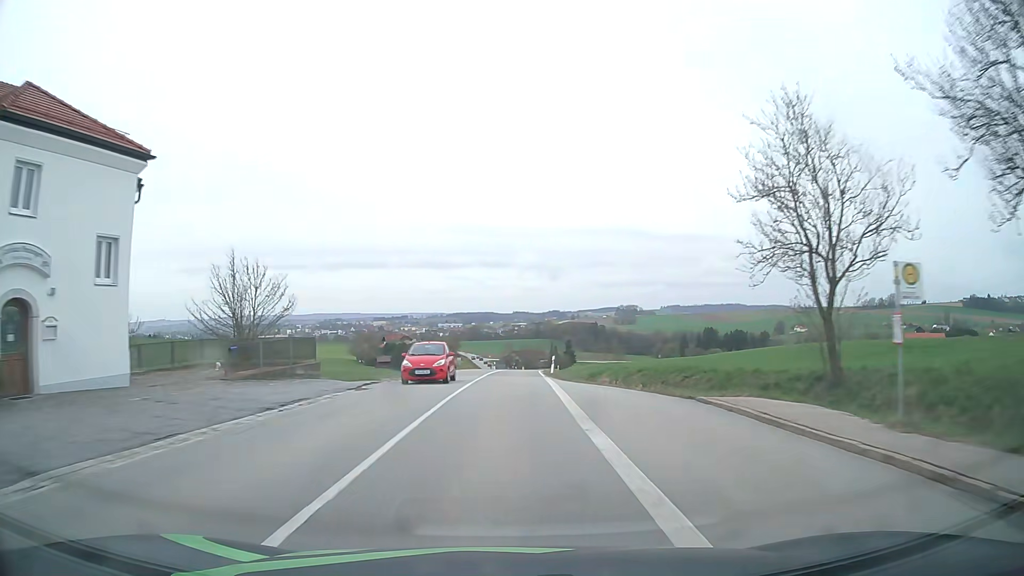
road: secondary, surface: asphalt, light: Day
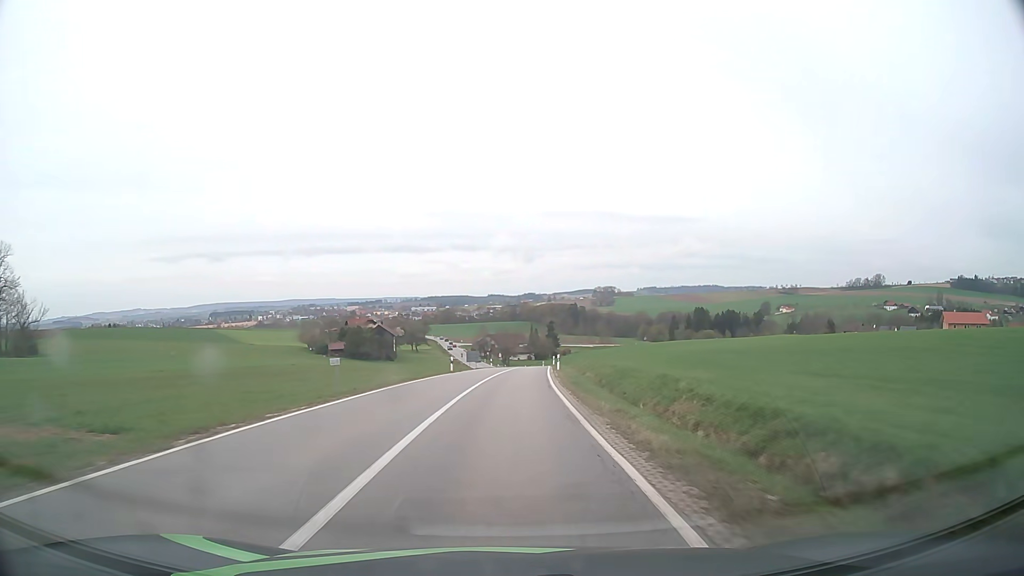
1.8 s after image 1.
(+0.4, +36.8) m; +2°
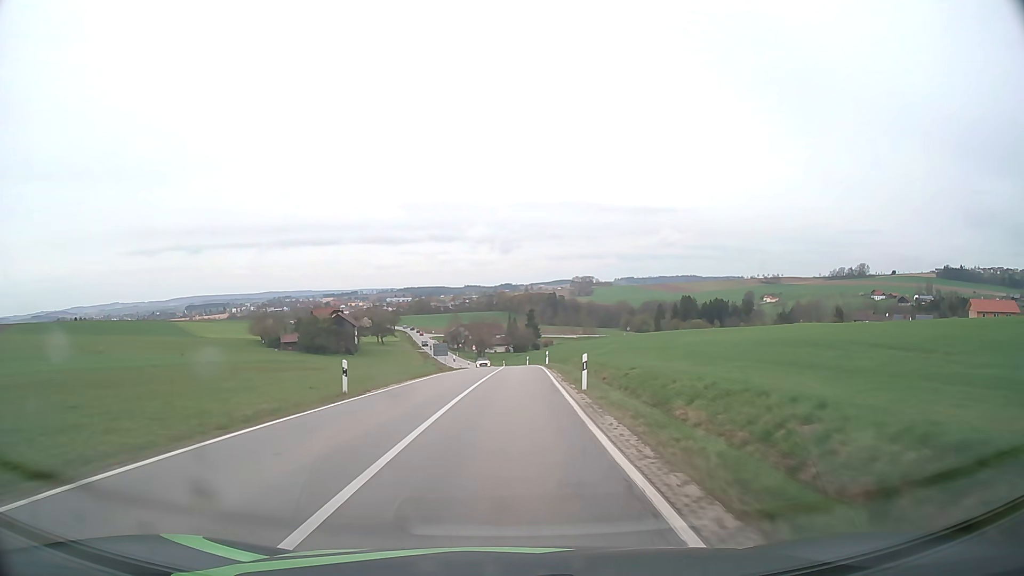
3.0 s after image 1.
(+0.4, +24.9) m; +2°
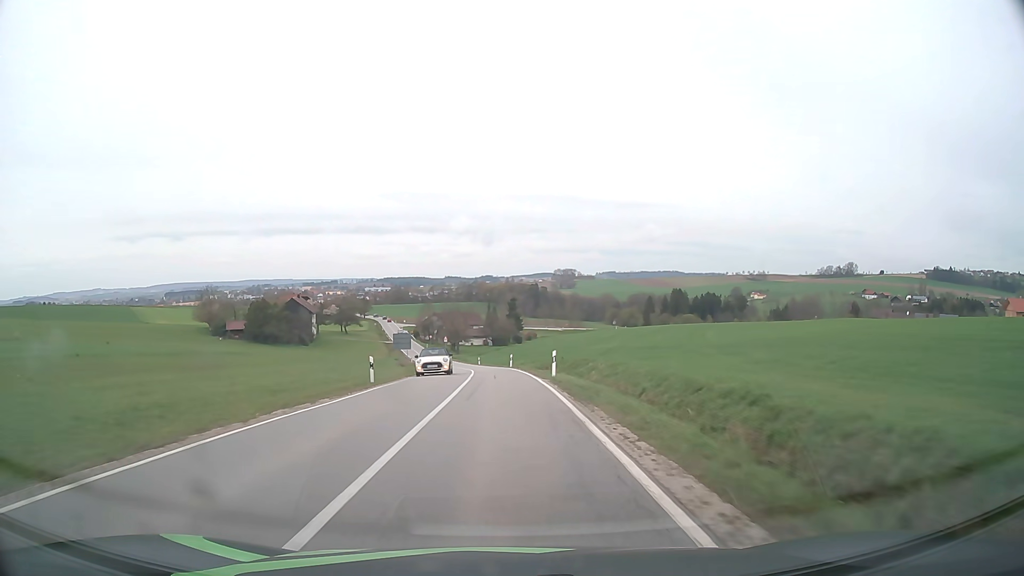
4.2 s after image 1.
(+0.4, +25.0) m; +2°
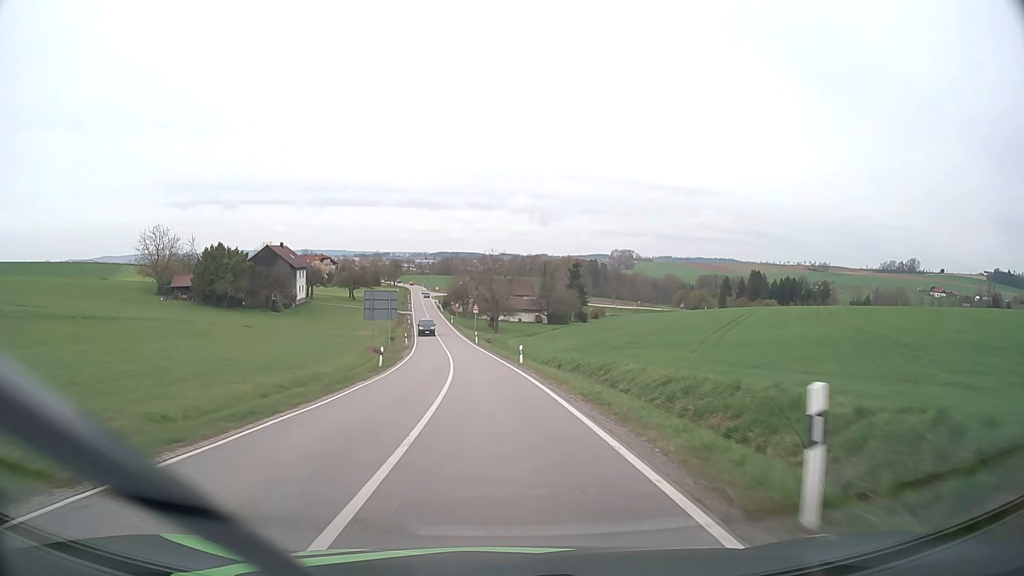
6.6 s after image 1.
(-1.5, +50.6) m; -4°
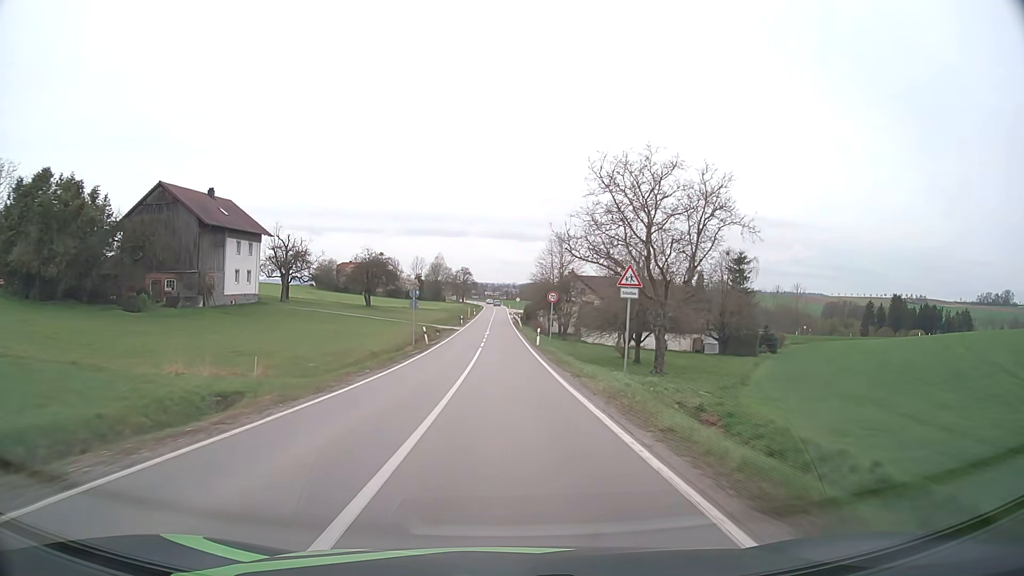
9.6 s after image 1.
(-4.9, +65.6) m; -8°
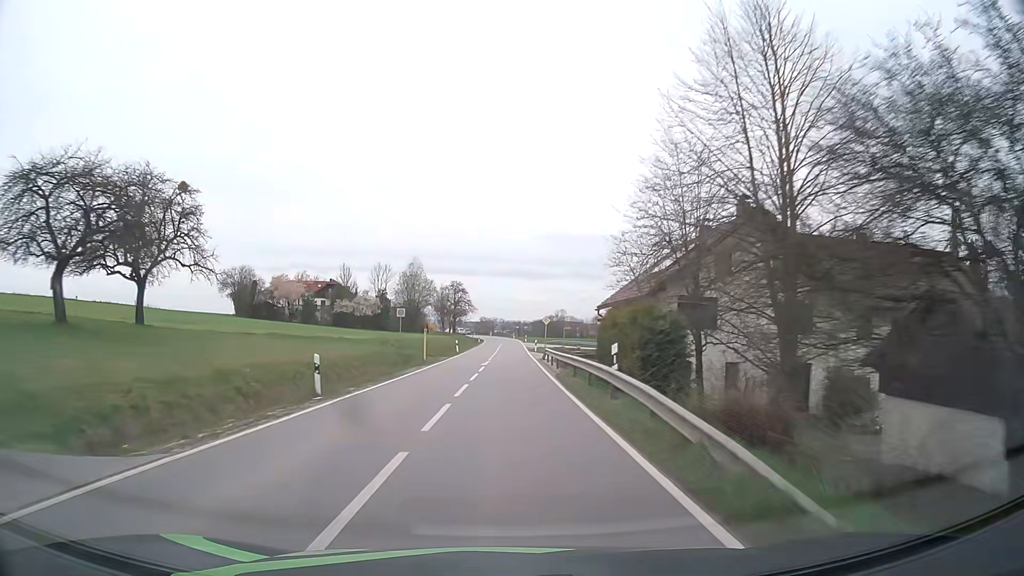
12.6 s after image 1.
(-0.6, +65.3) m; -1°
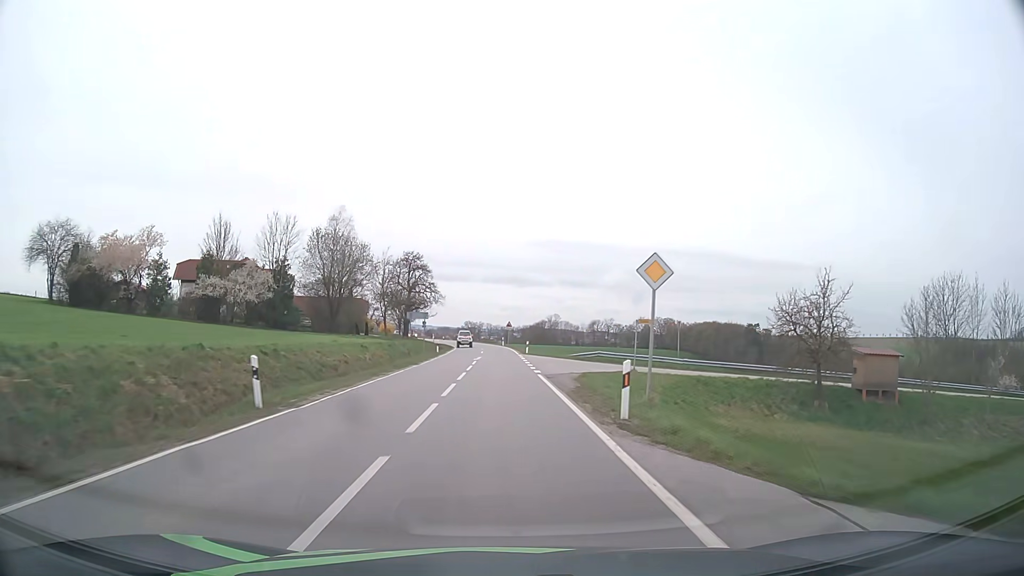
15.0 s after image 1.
(+0.3, +47.9) m; +1°
(0, +10) (0, +20) (0, +30) (0, +40) (0, +50) (-1, +60) (-1, +70) (-2, +80) (-3, +90) (-5, +100) m
